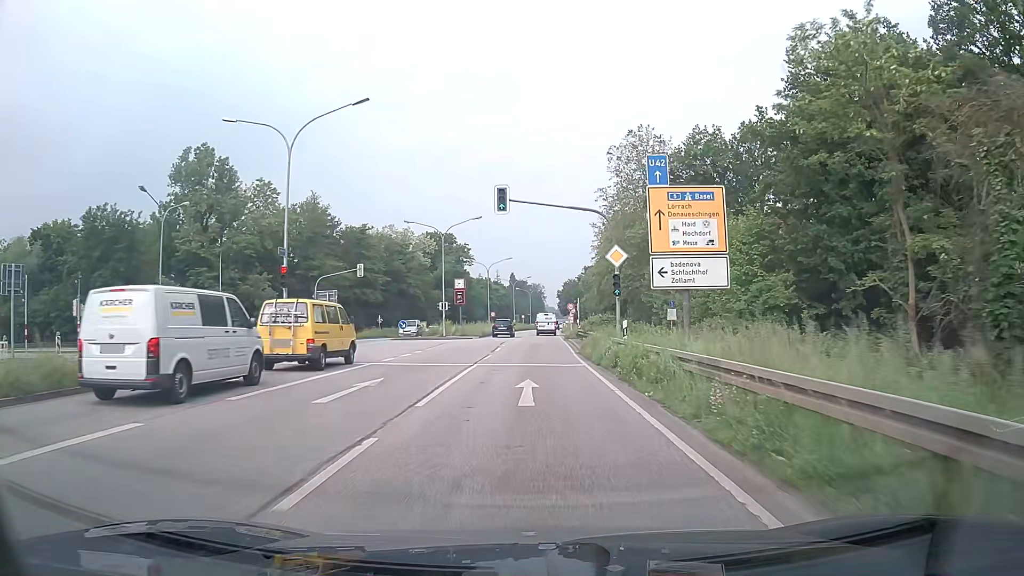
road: primary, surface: asphalt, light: Day
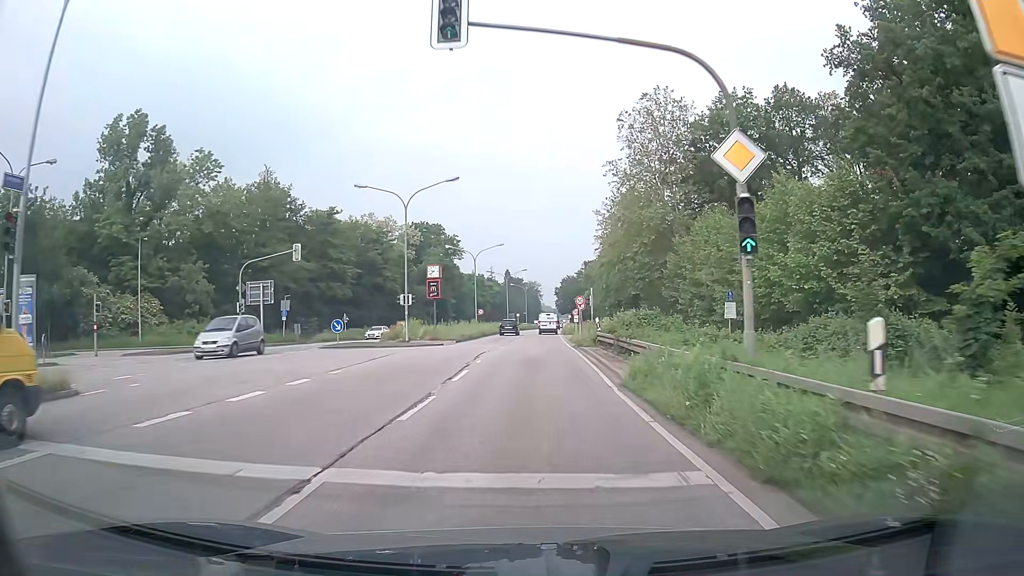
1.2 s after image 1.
(+0.1, +15.1) m; 0°
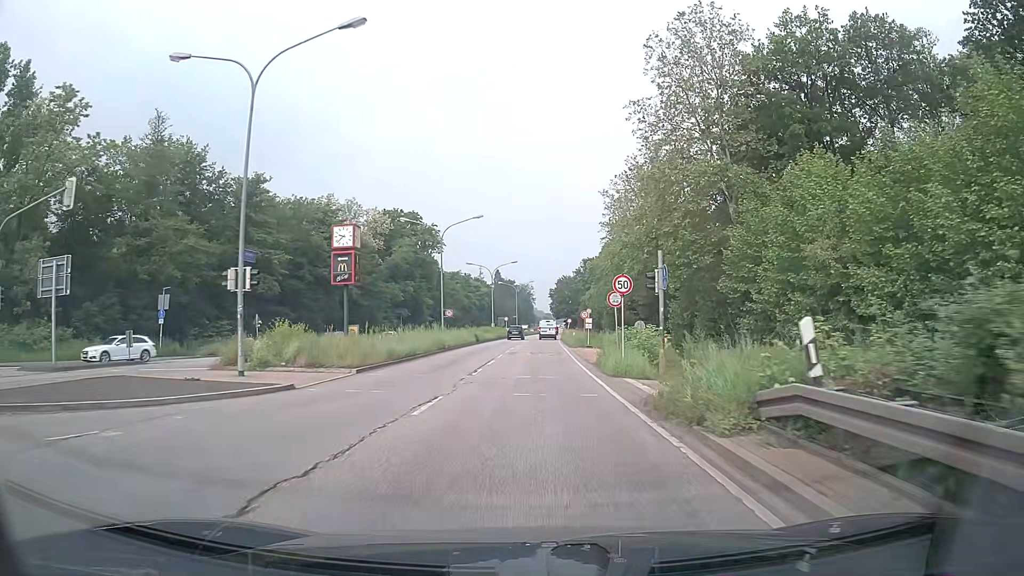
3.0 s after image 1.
(+0.1, +23.0) m; +1°
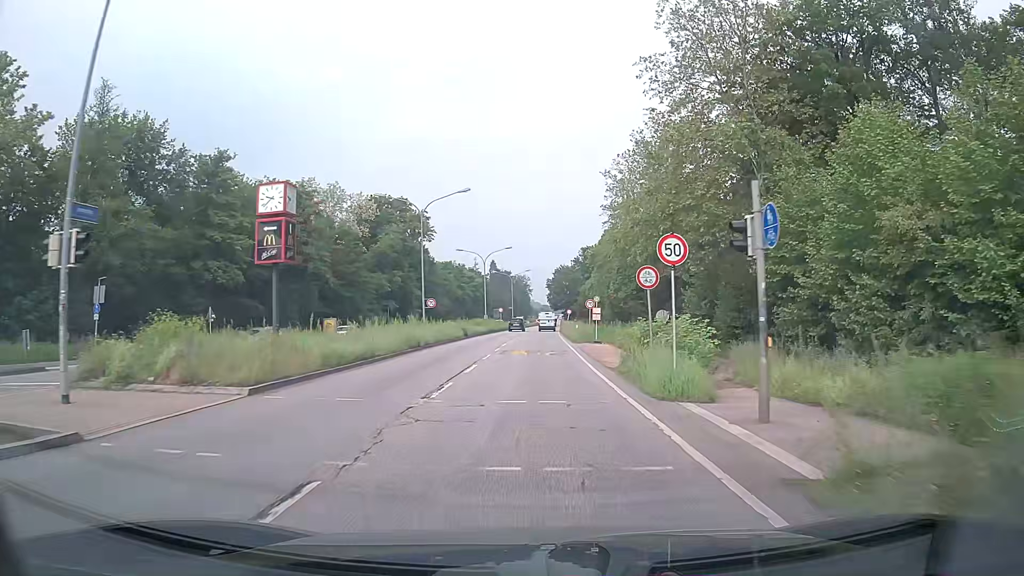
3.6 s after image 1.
(0.0, +7.7) m; 0°
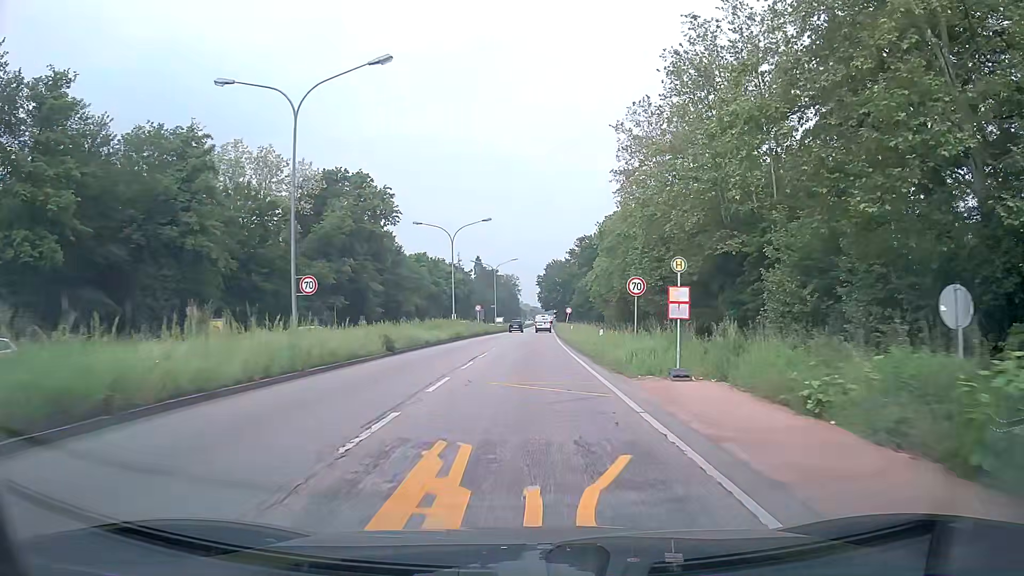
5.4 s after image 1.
(+0.2, +23.4) m; +1°
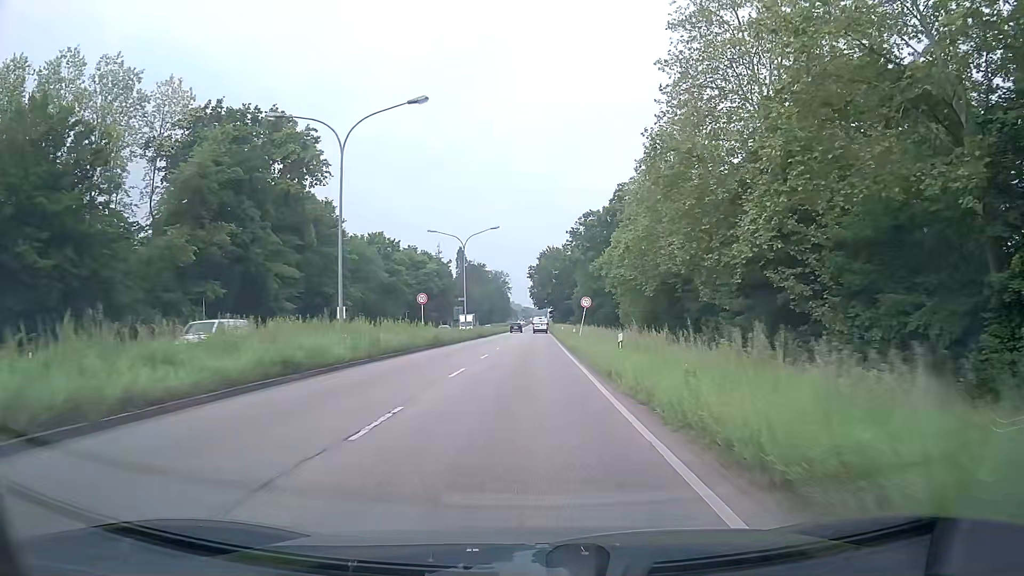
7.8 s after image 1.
(+0.3, +32.2) m; +1°
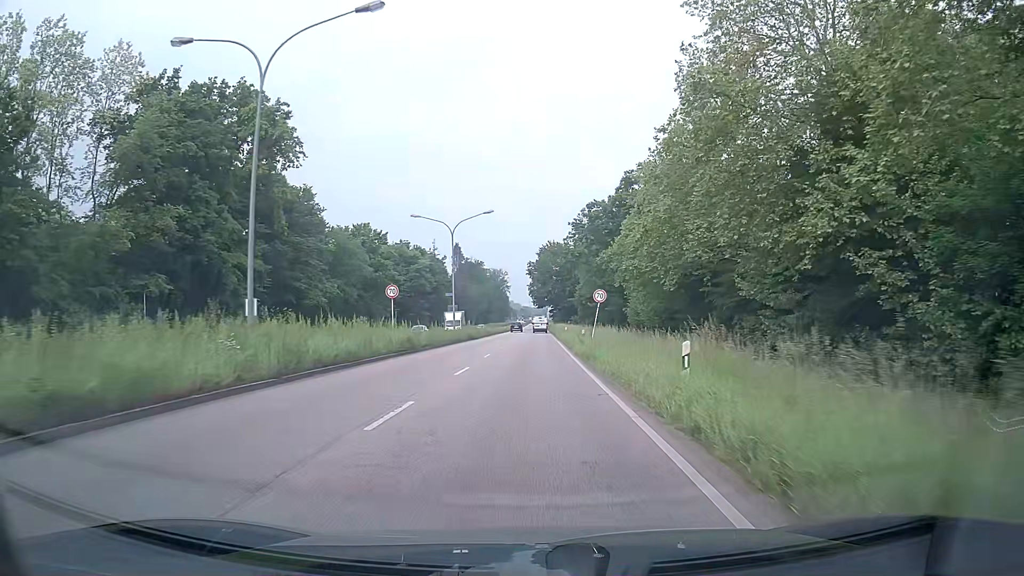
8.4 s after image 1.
(0.0, +8.5) m; 0°
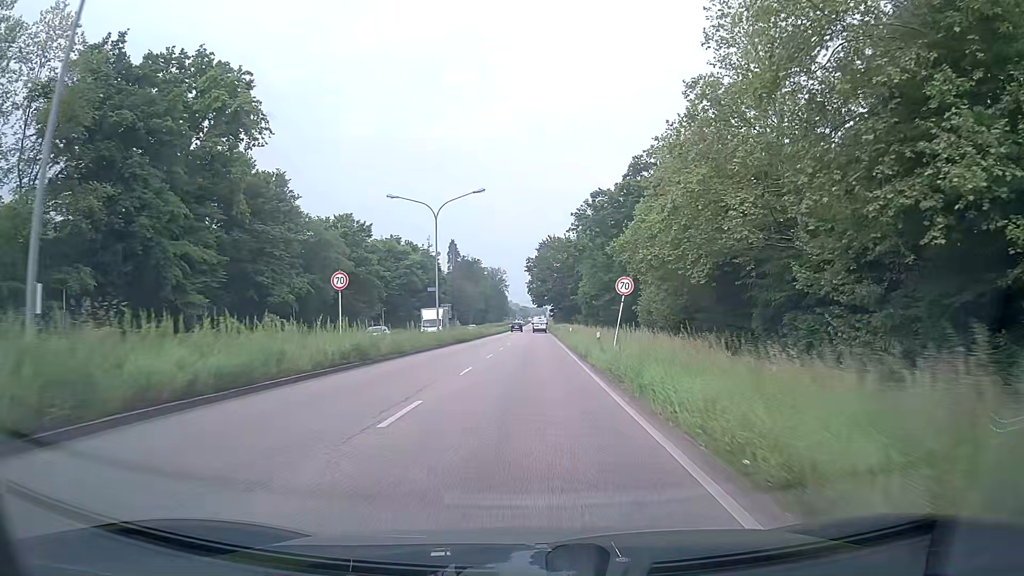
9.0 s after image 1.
(0.0, +8.7) m; 0°
(0, +10) (0, +20) (0, +30) (0, +40) (0, +50) (+1, +60) (+1, +70) (+1, +80) (+1, +90) (+1, +100) m
